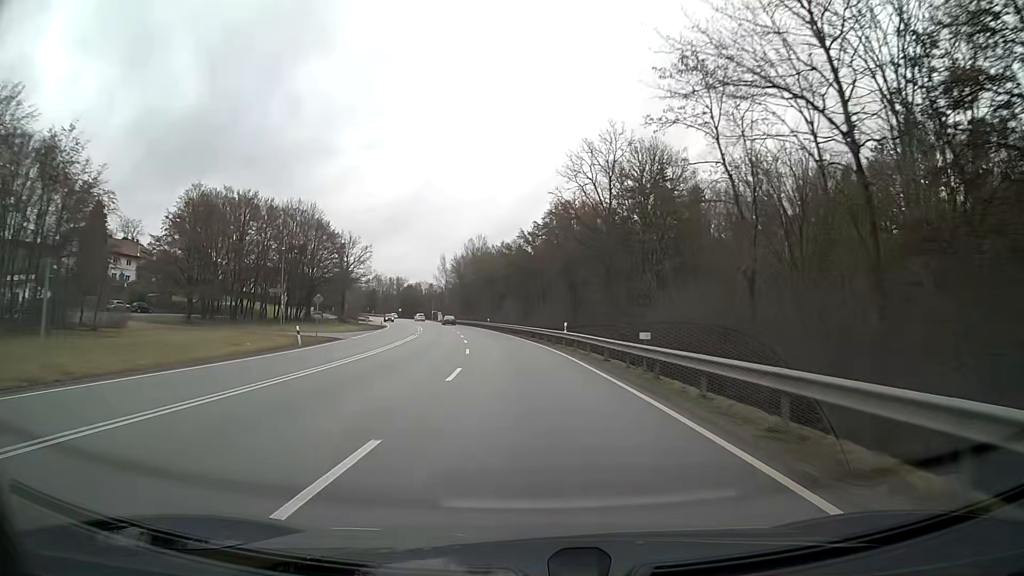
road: primary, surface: asphalt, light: Day
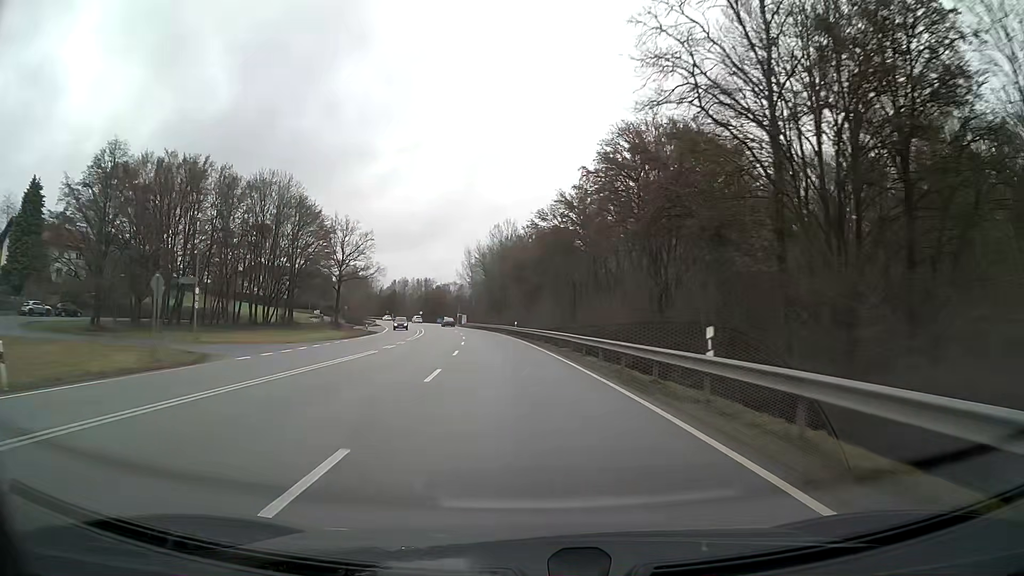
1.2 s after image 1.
(-0.7, +24.8) m; -3°
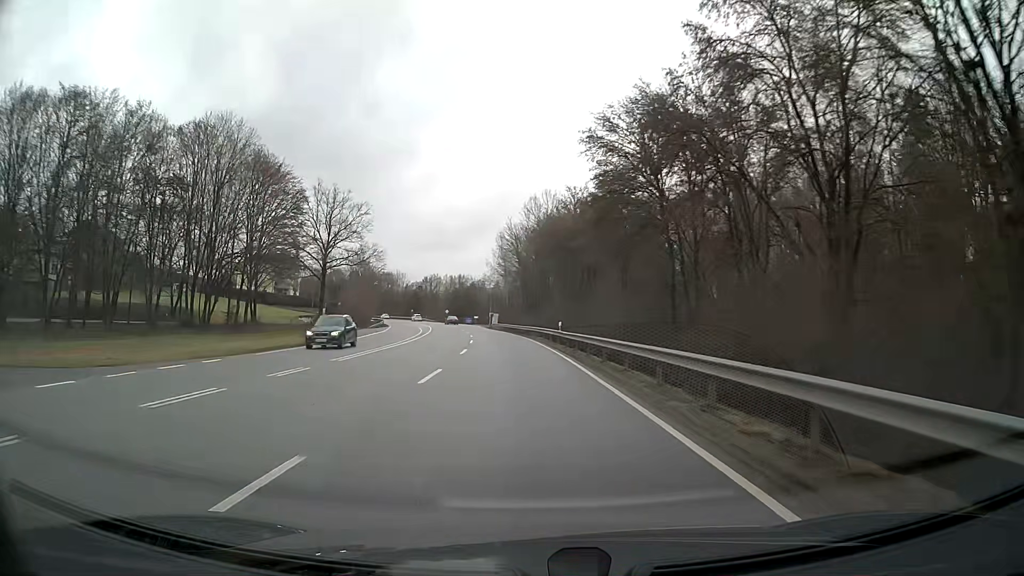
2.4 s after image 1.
(-0.7, +24.8) m; -3°
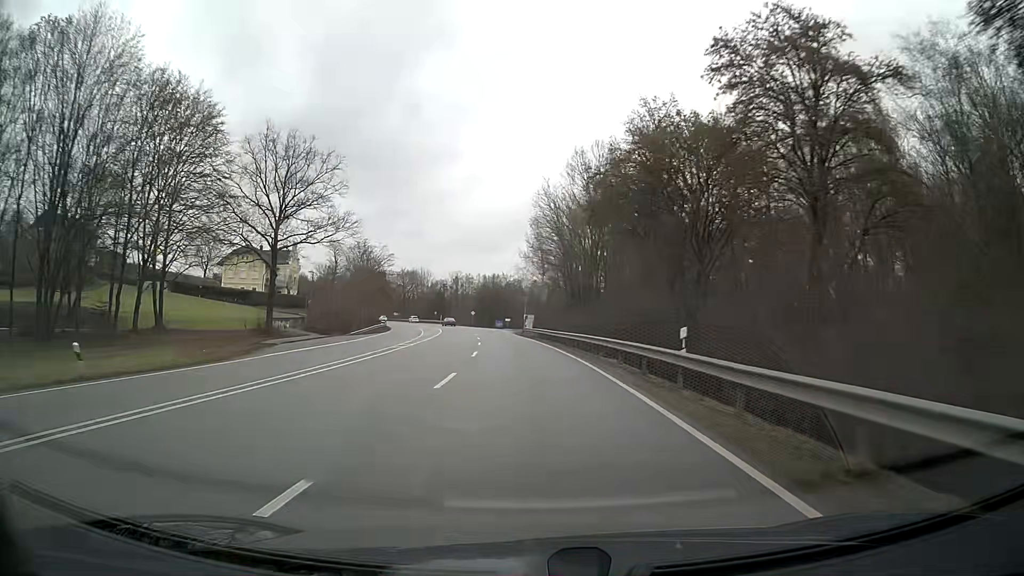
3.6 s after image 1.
(-0.7, +24.9) m; -3°
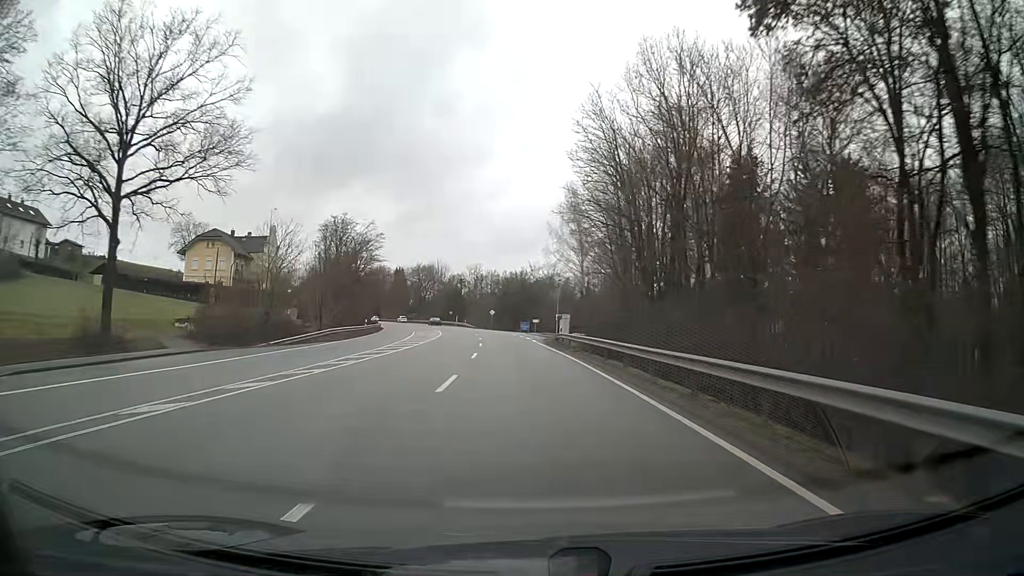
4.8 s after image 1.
(-0.6, +24.9) m; -3°
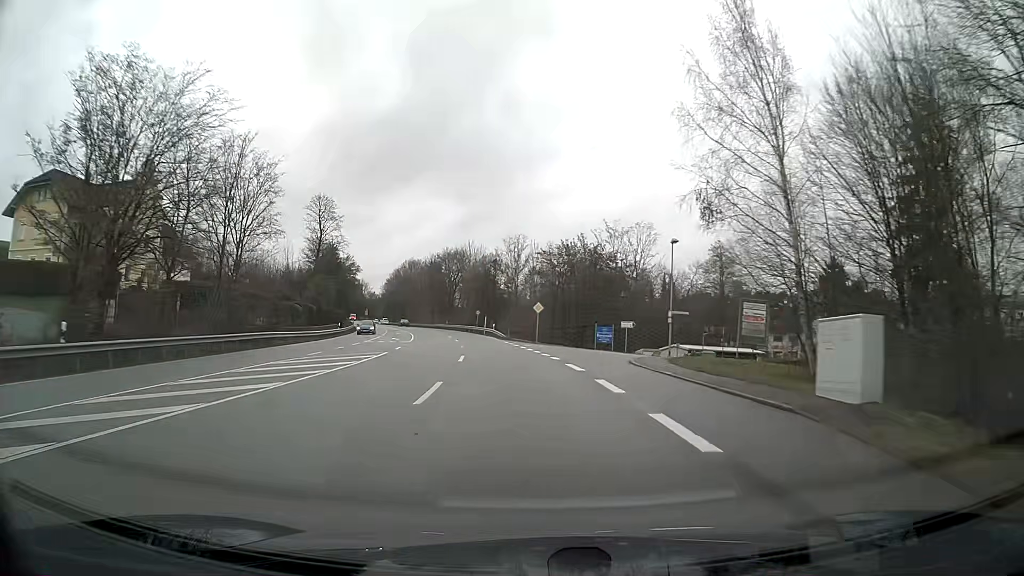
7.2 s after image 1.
(-2.1, +49.9) m; -5°
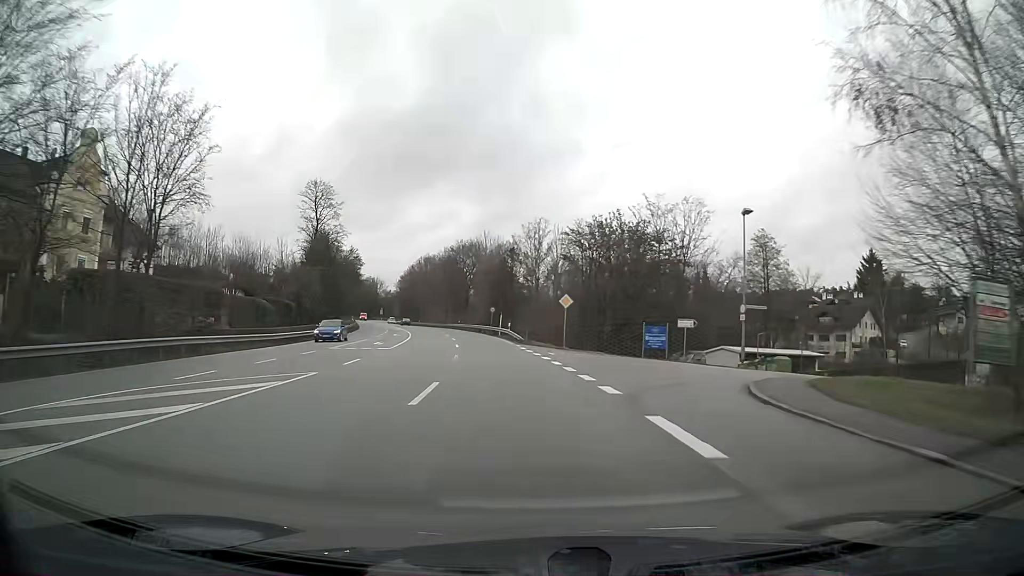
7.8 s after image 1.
(-0.2, +12.5) m; -2°
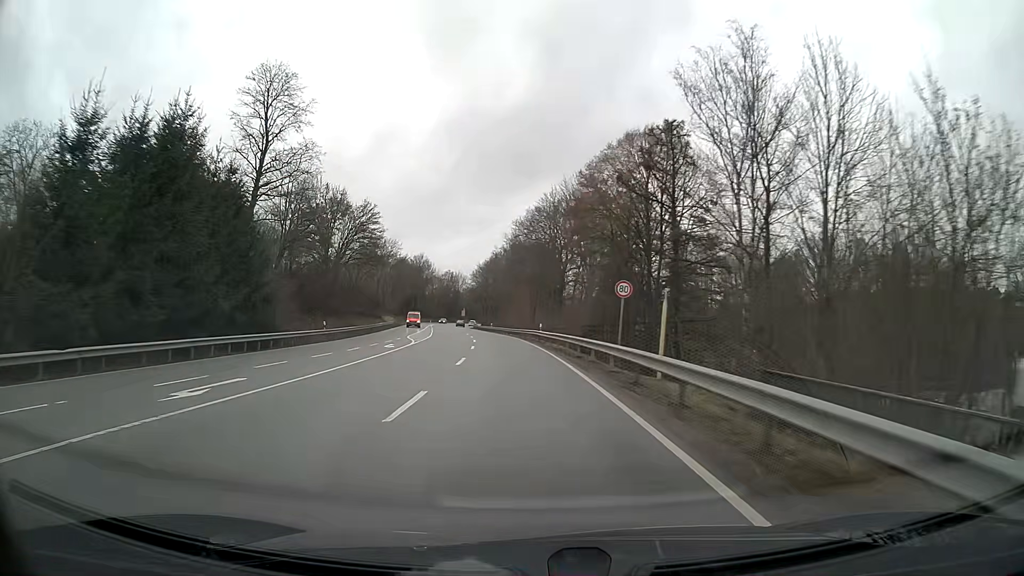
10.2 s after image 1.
(-3.9, +49.9) m; -9°
